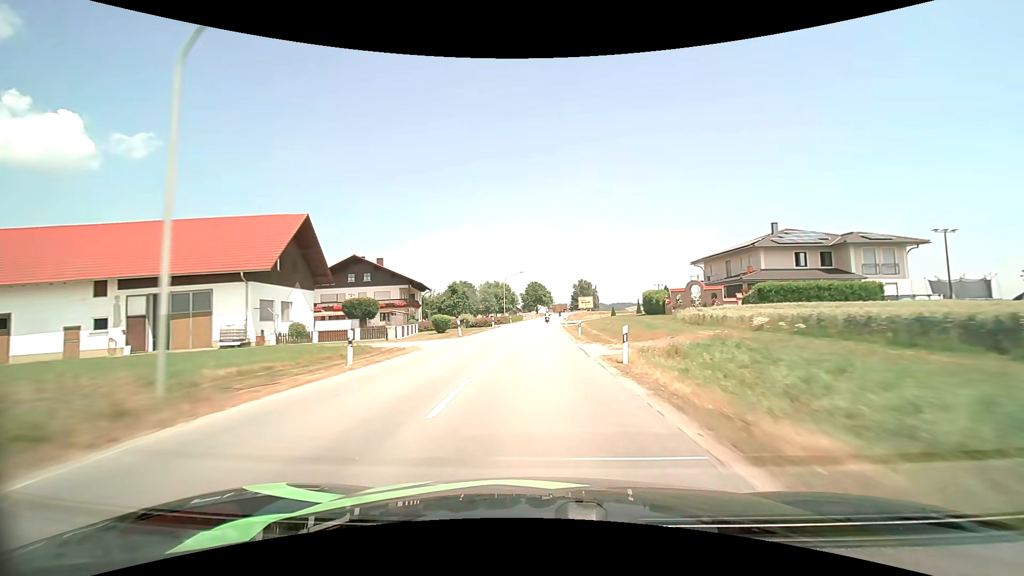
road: secondary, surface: asphalt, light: Day
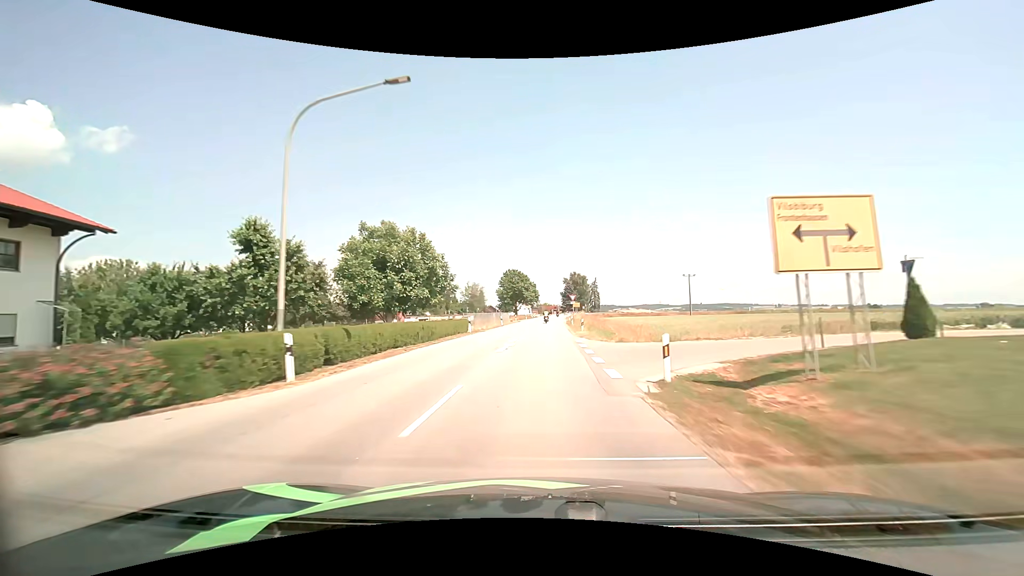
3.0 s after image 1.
(+0.6, +60.9) m; +2°
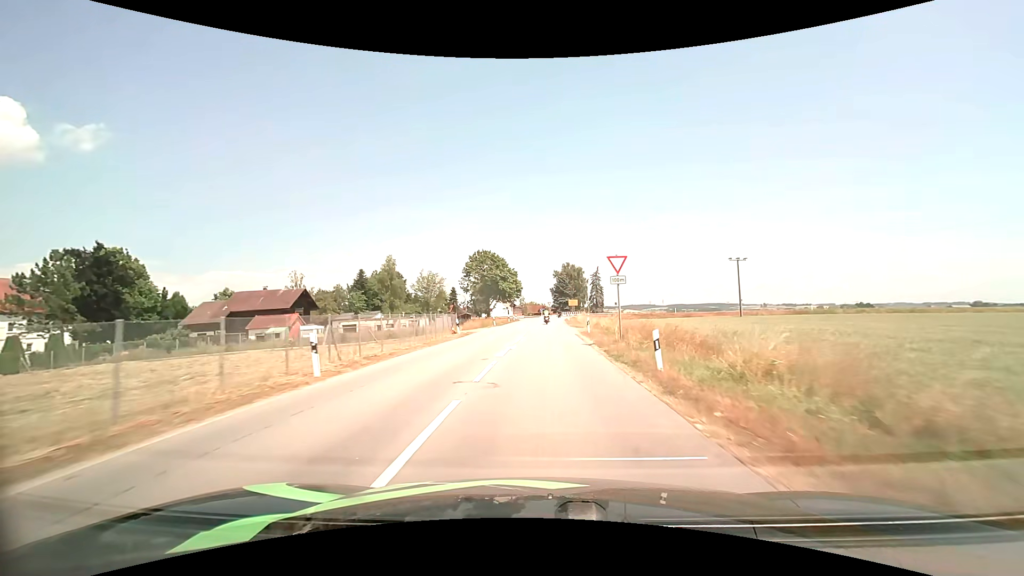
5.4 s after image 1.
(+0.6, +43.4) m; +2°
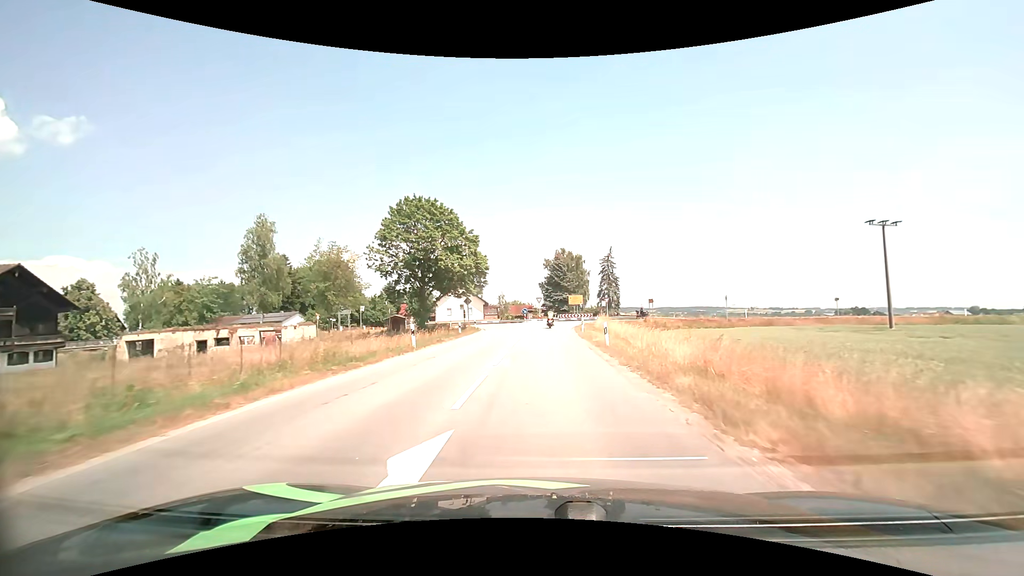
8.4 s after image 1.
(+0.6, +43.9) m; +1°
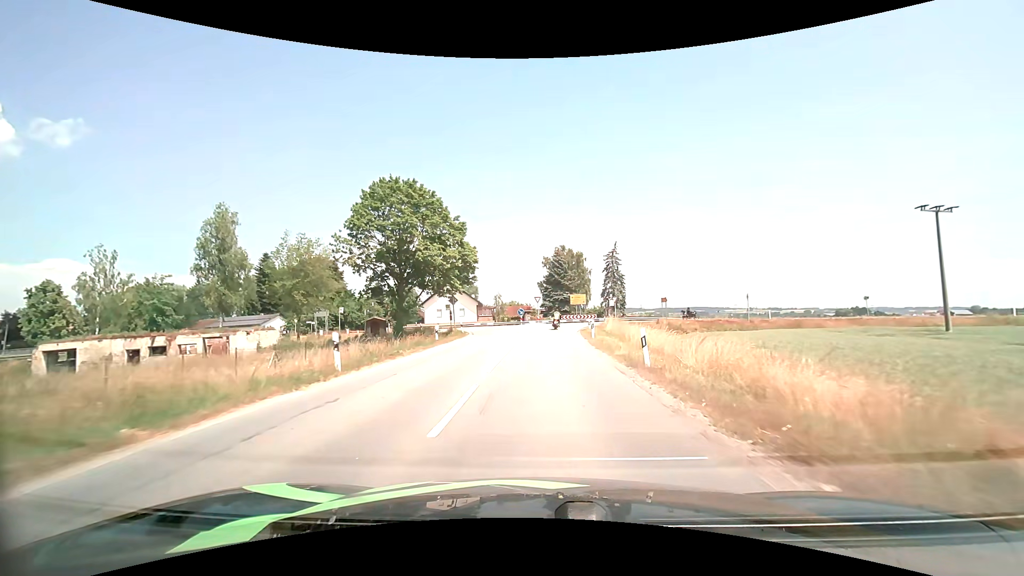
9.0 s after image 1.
(0.0, +7.3) m; 0°
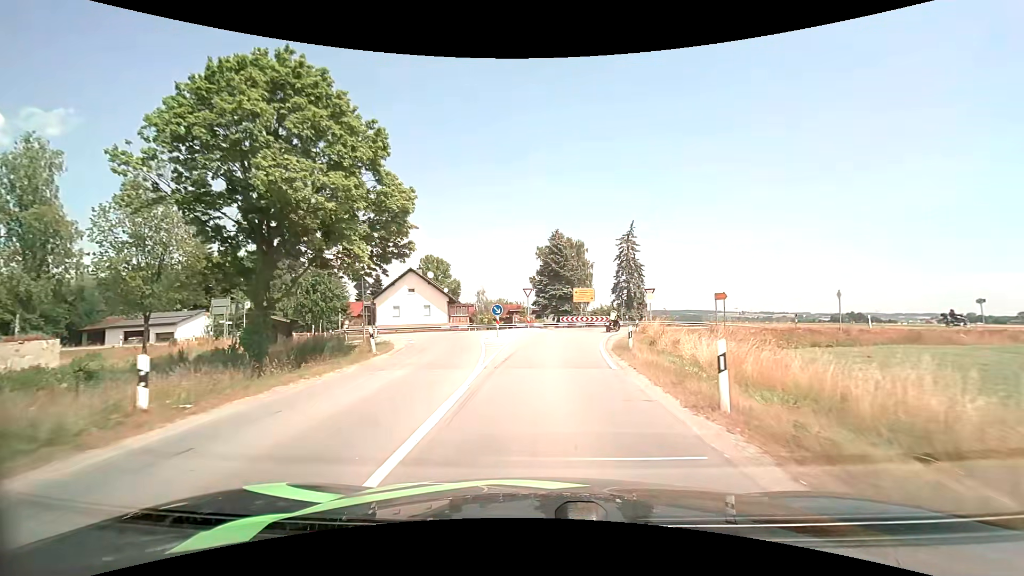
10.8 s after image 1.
(+0.1, +19.7) m; +1°
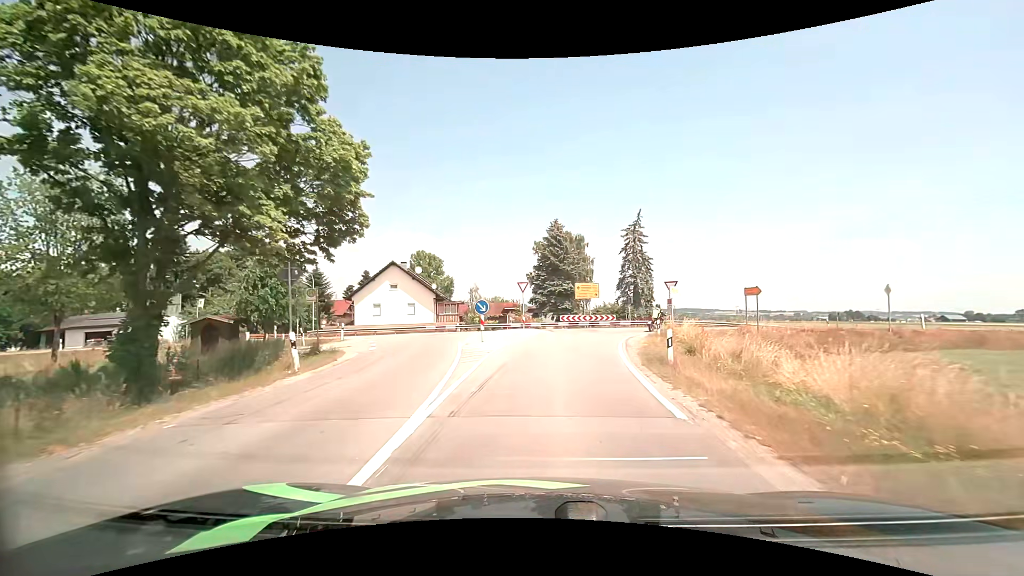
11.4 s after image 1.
(0.0, +6.0) m; 0°
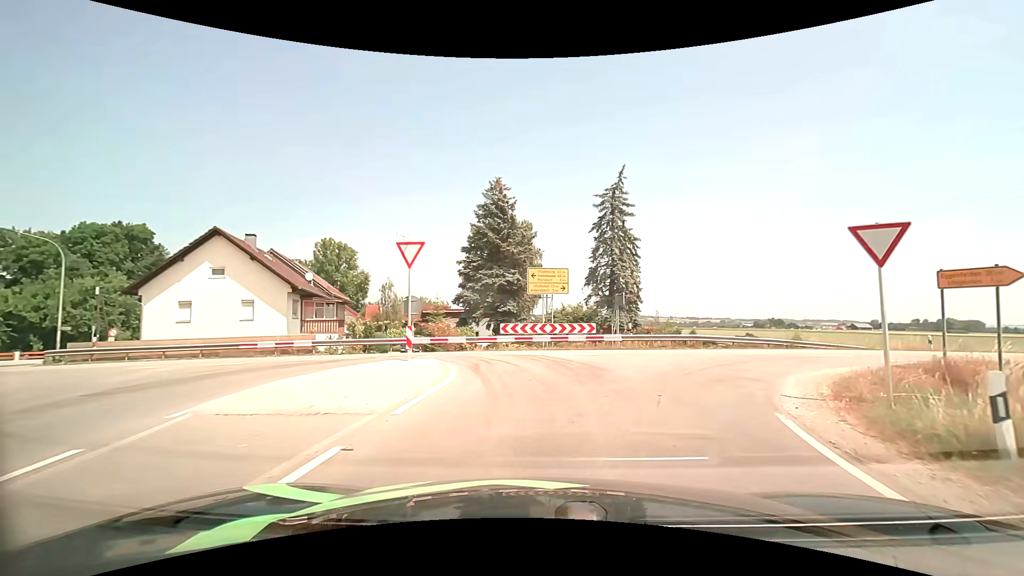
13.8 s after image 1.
(+0.5, +19.8) m; +6°
(+2, +10) (+8, +18) (+17, +22) (+26, +25) (+36, +28) (+46, +30) (+55, +32) (+65, +34) (+75, +36) (+85, +39) m
